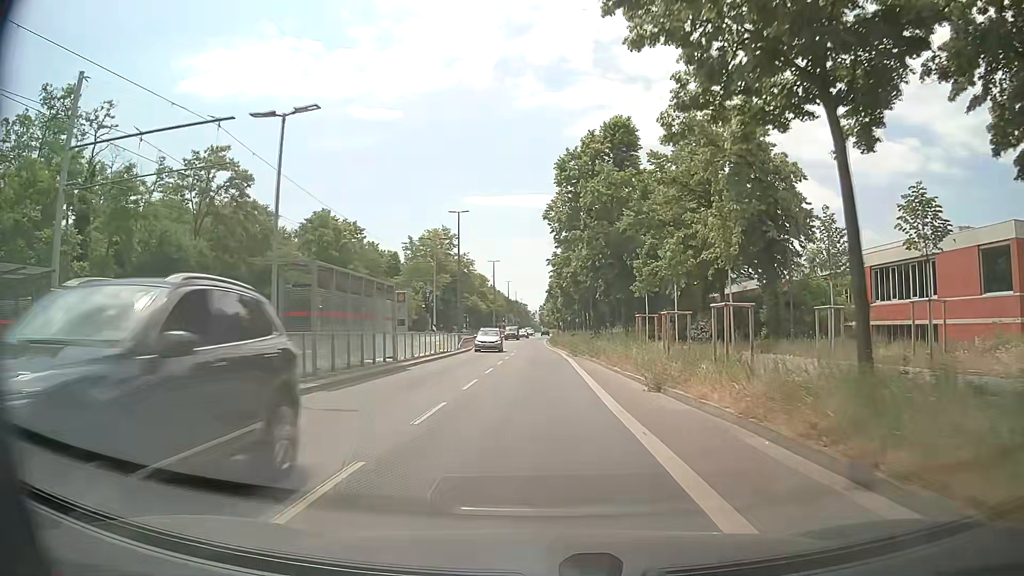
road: tertiary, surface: asphalt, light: Day
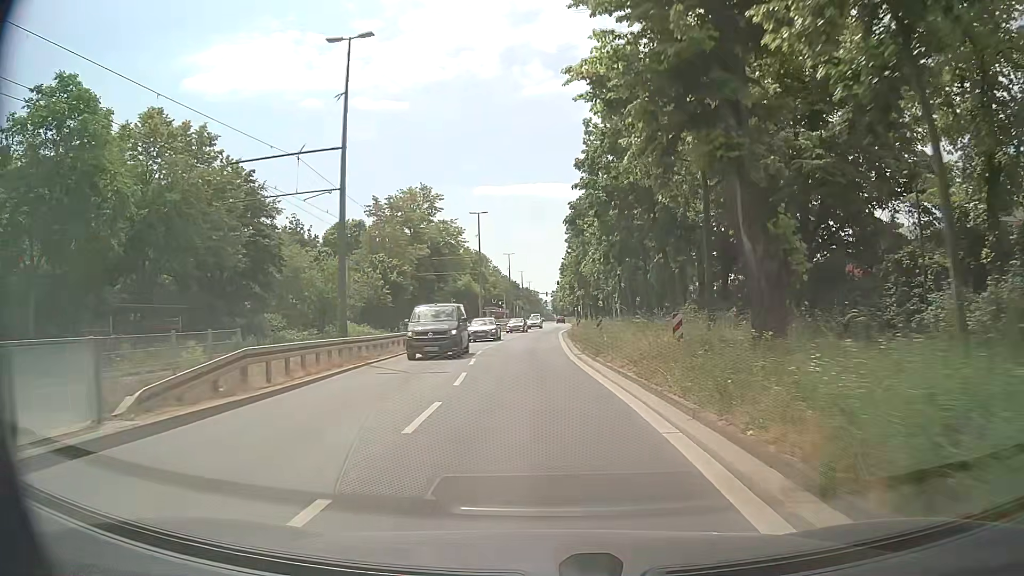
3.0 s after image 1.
(-0.3, +37.6) m; -1°
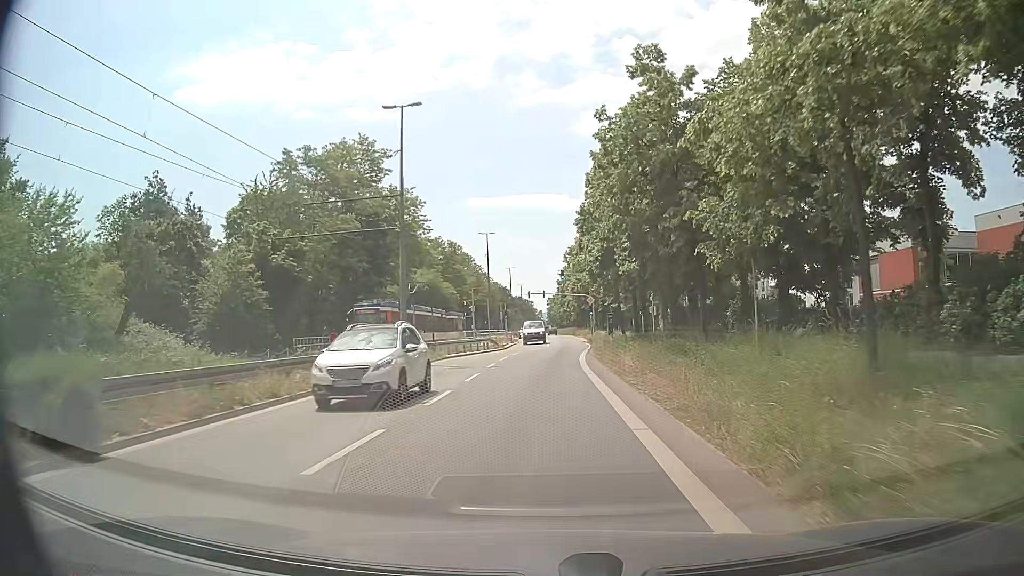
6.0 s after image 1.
(-0.4, +37.6) m; 0°
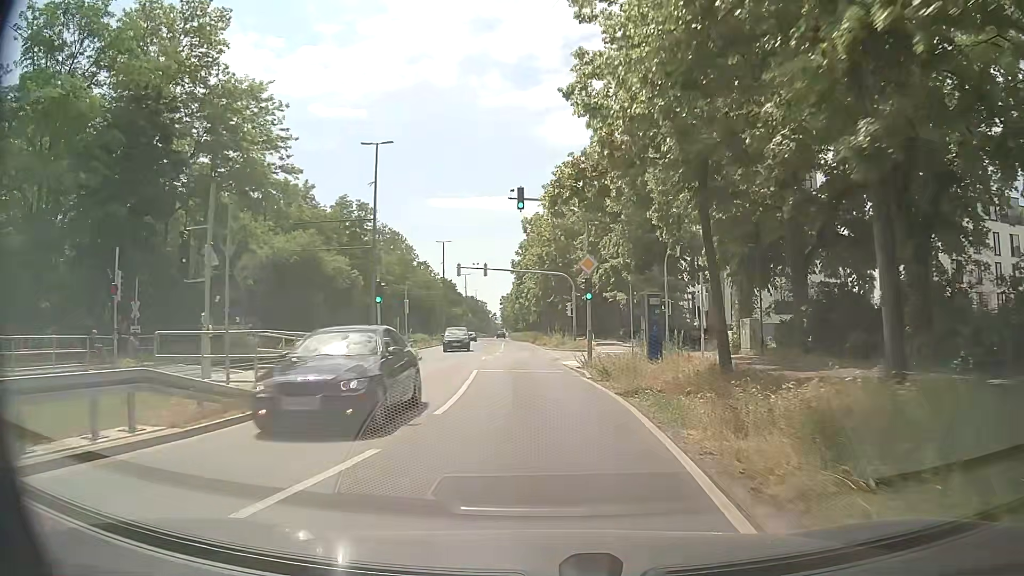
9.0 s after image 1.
(+0.9, +37.8) m; +3°
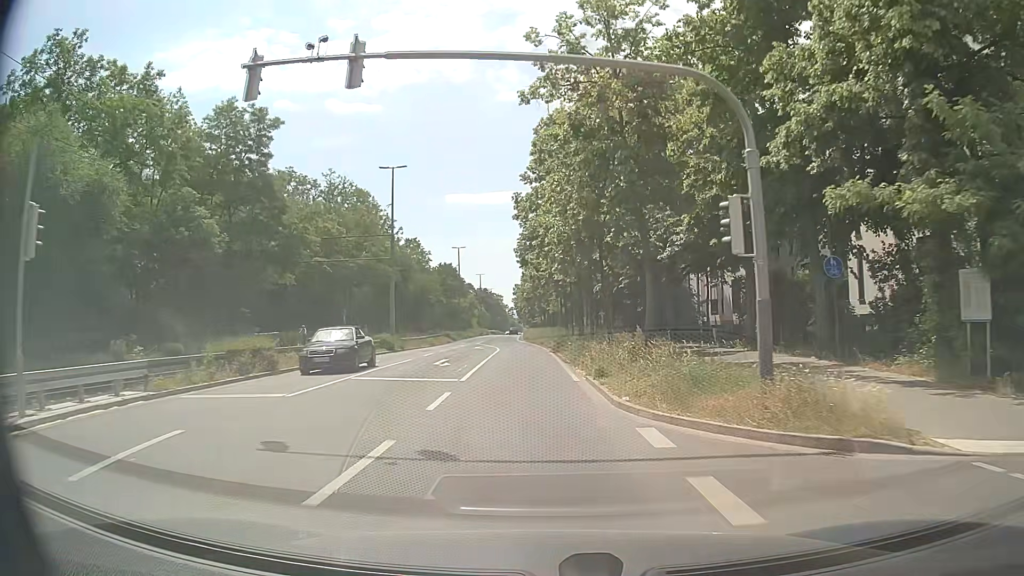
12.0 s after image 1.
(-0.2, +37.3) m; -1°
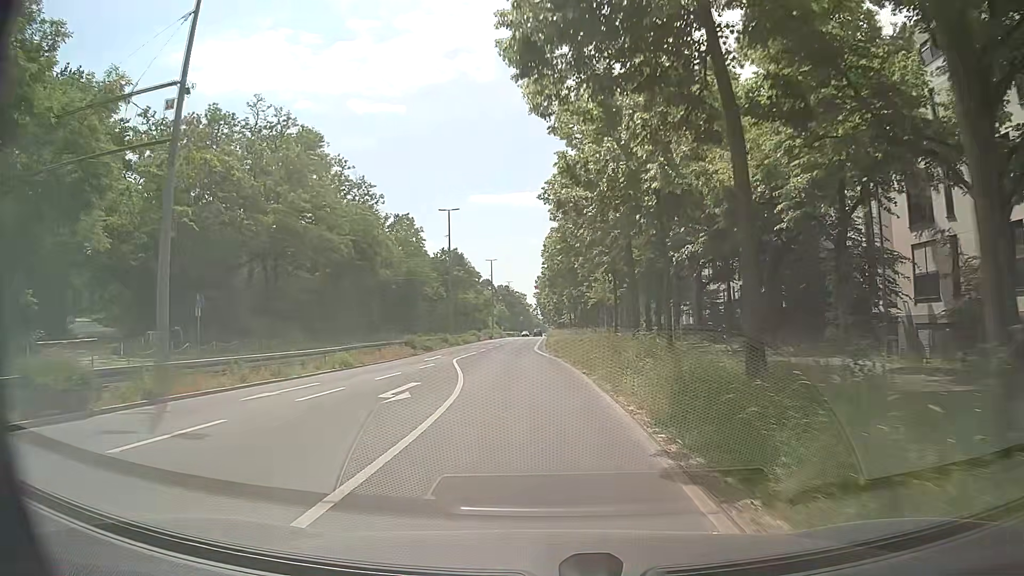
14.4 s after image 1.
(-0.9, +30.5) m; -3°
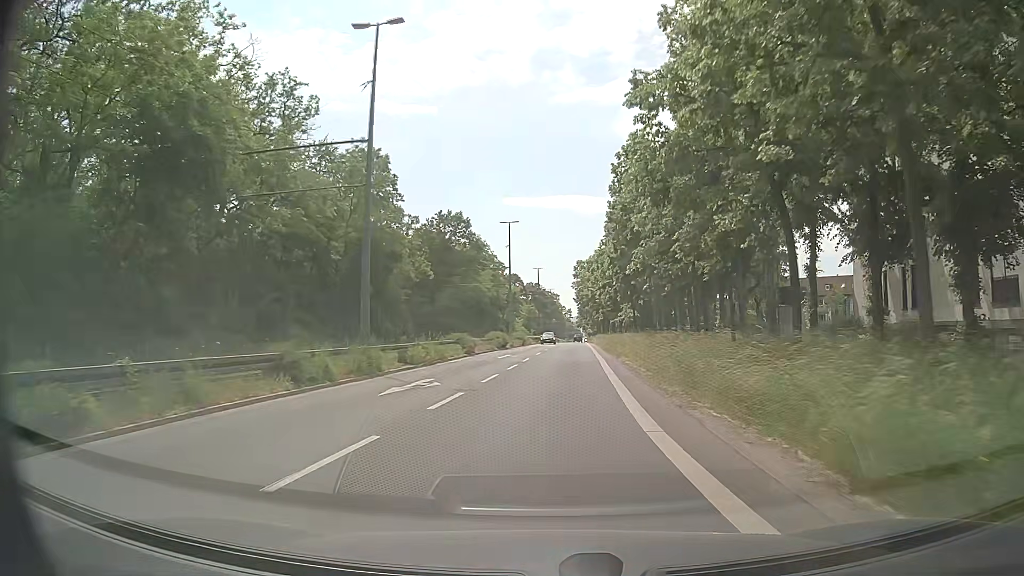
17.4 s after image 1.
(-1.0, +39.2) m; -2°
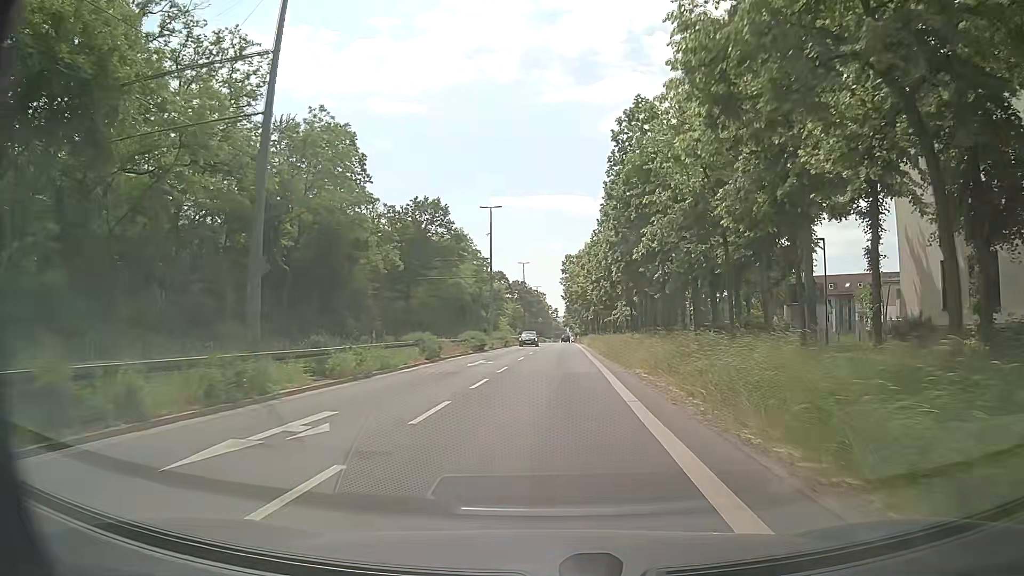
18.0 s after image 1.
(+0.1, +7.8) m; +1°
(0, +10) (0, +20) (+1, +30) (+1, +40) (+1, +50) (+2, +60) (+2, +70) (+2, +80) (+3, +90) (+3, +100) m
